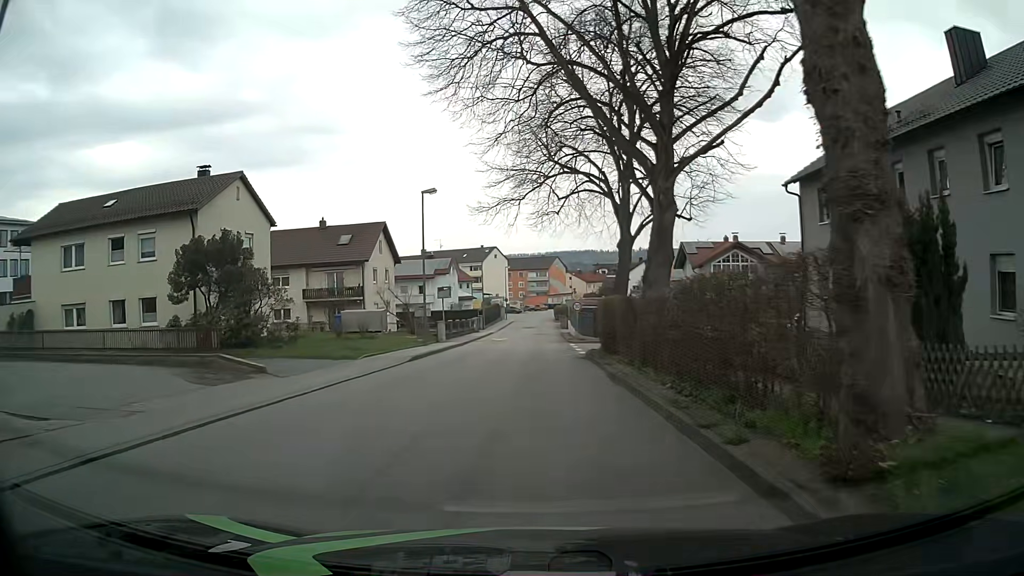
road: unclassified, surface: asphalt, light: Day
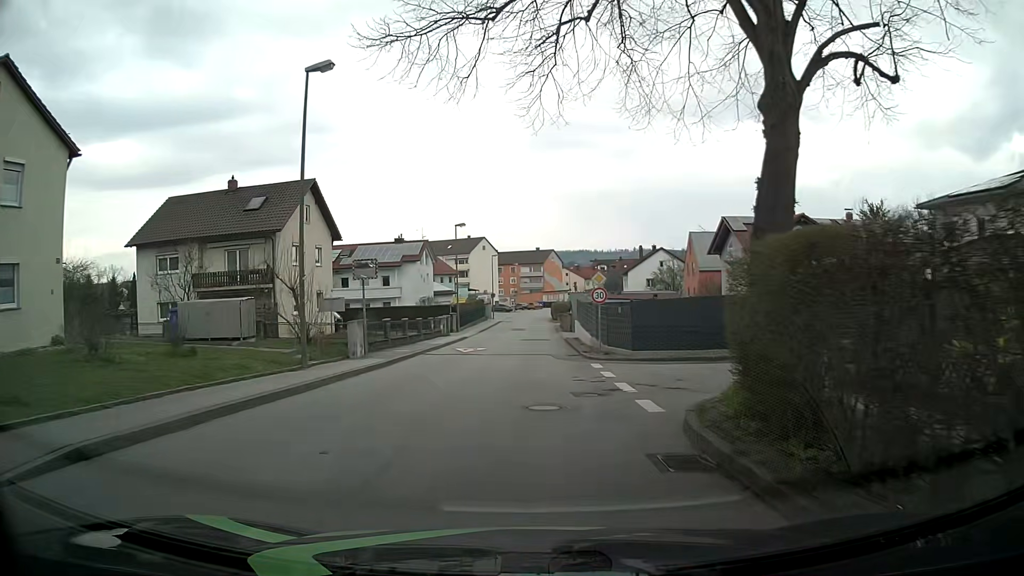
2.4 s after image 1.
(0.0, +18.0) m; 0°
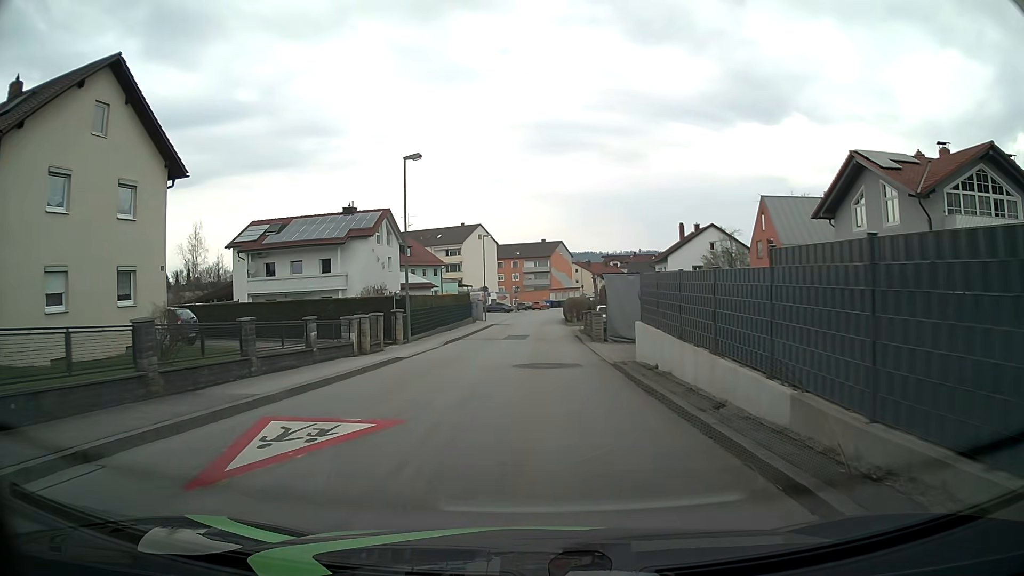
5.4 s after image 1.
(+0.1, +22.3) m; 0°
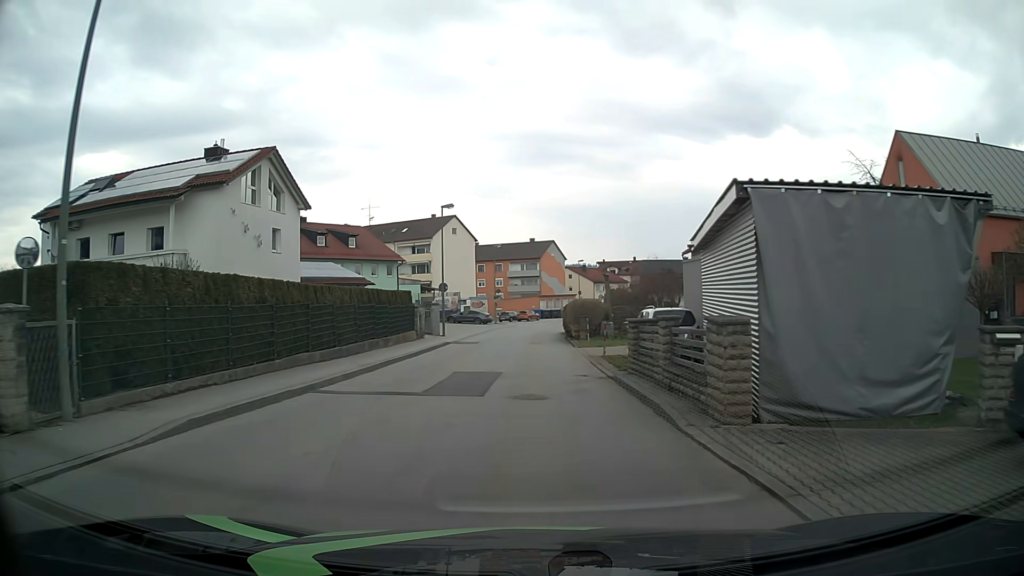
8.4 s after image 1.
(+0.1, +22.2) m; +1°
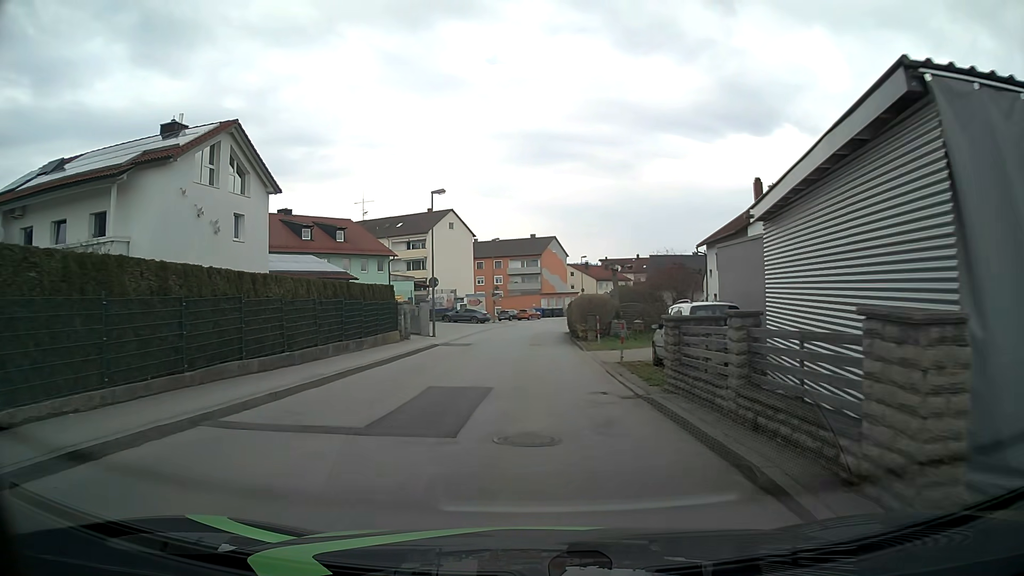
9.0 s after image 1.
(0.0, +4.5) m; 0°
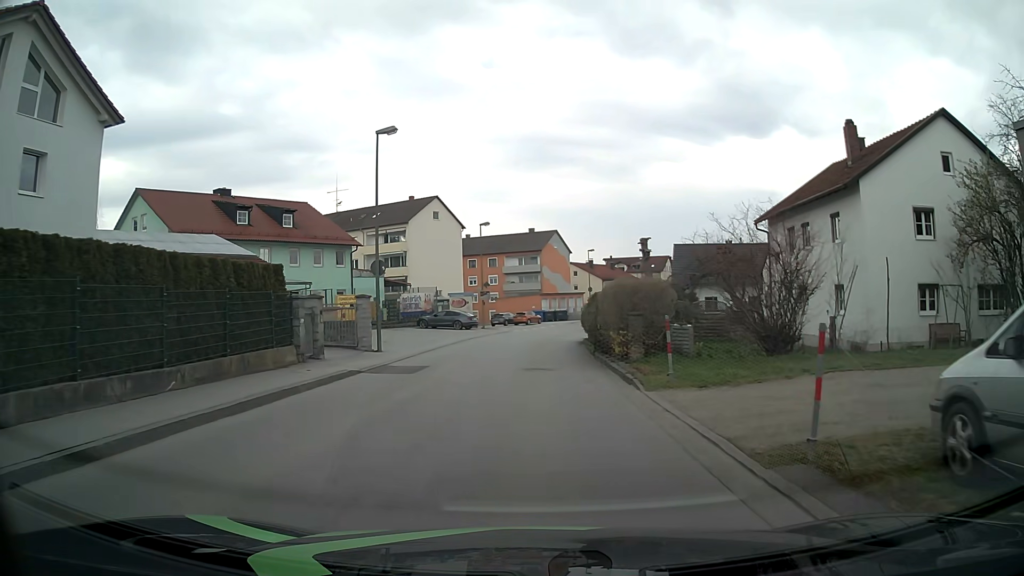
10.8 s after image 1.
(-0.1, +13.4) m; -1°
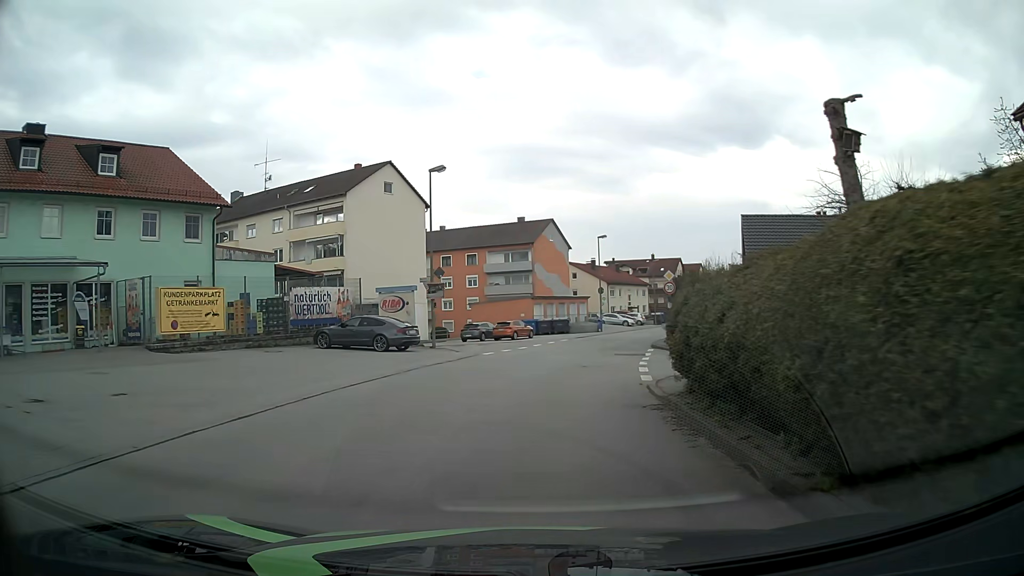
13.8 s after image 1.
(+0.3, +22.3) m; +1°
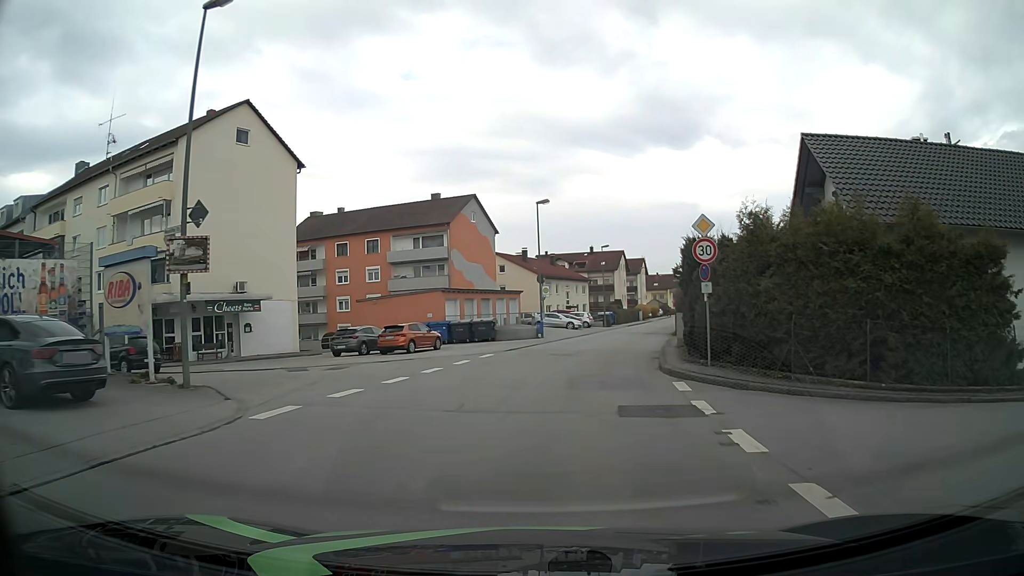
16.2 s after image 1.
(+0.8, +17.8) m; +7°
(0, +10) (+1, +20) (+3, +30) (+5, +40) (+8, +49) (+10, +59) (+13, +69) (+15, +78) (+18, +88) (+20, +98) m
